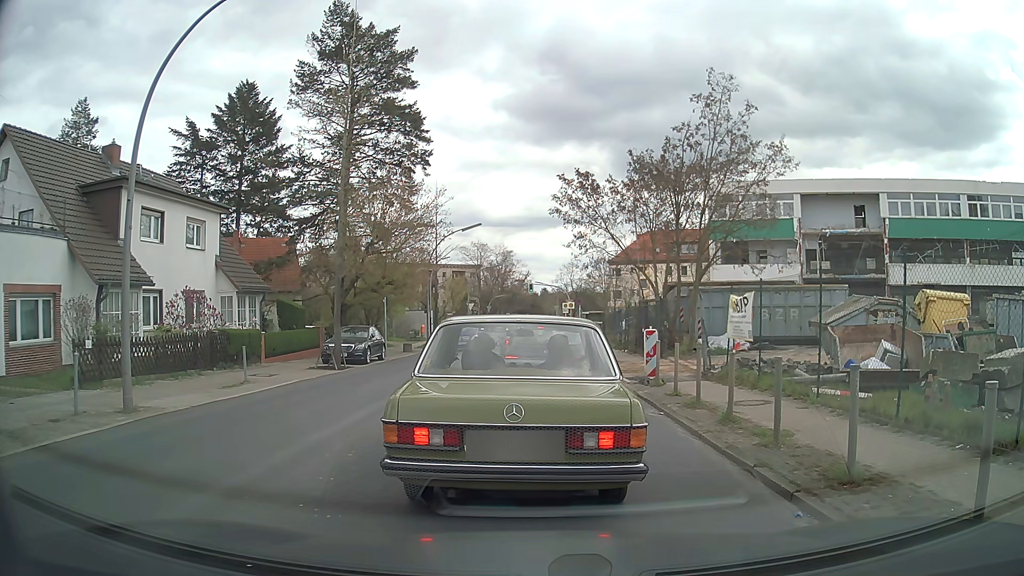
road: tertiary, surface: asphalt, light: Day
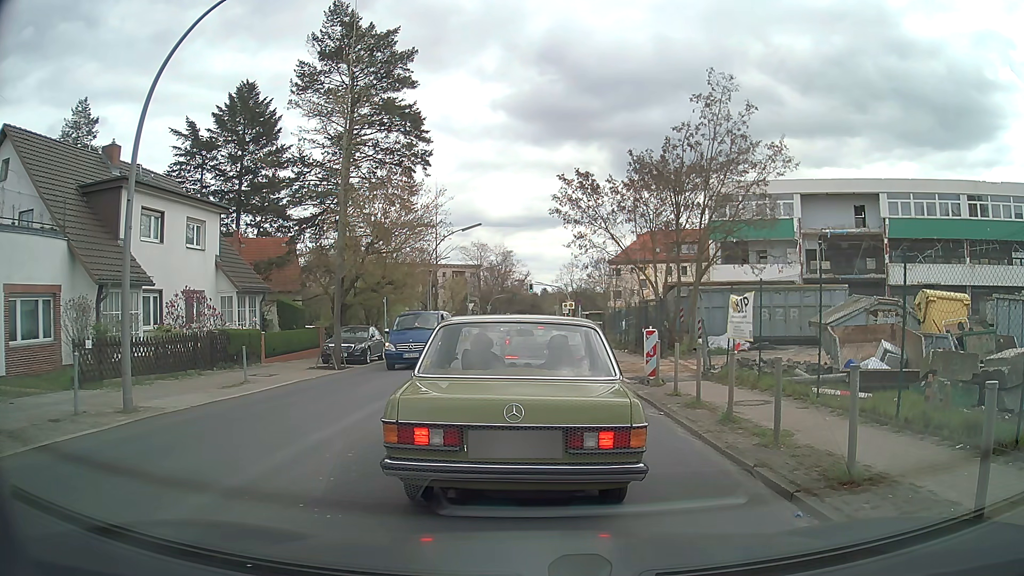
(0.0, 0.0) m; 0°
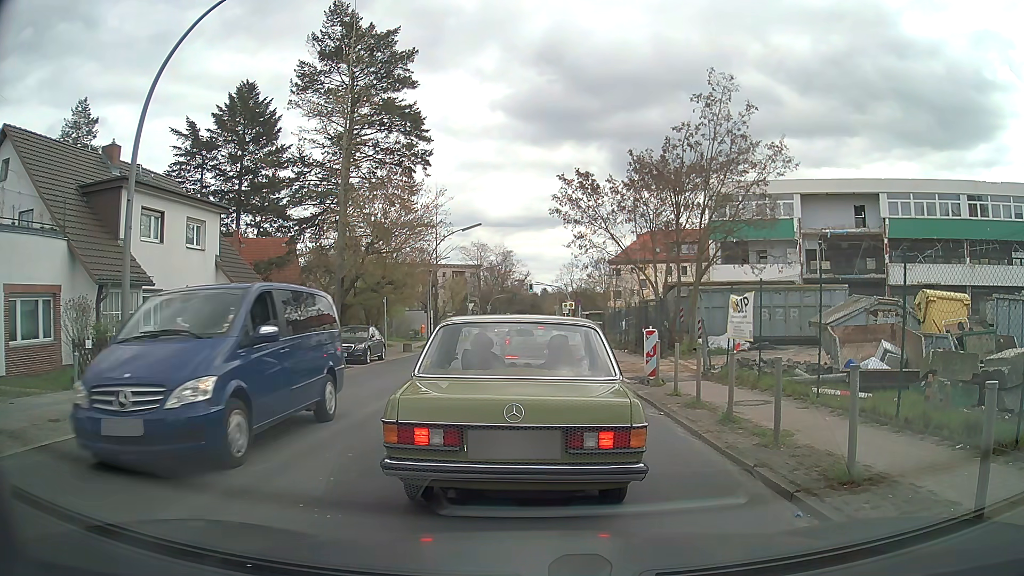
(0.0, 0.0) m; 0°
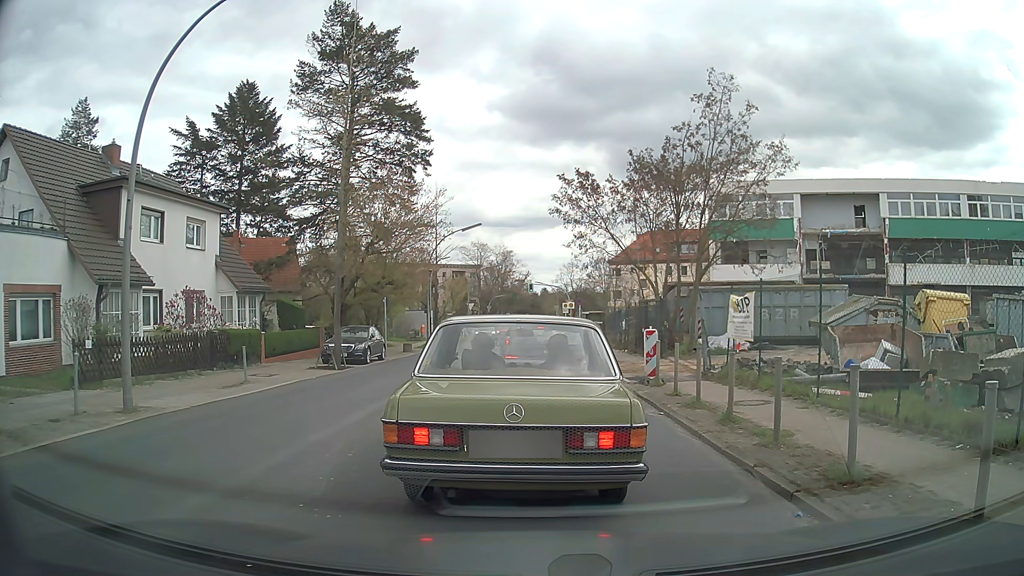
(0.0, 0.0) m; 0°
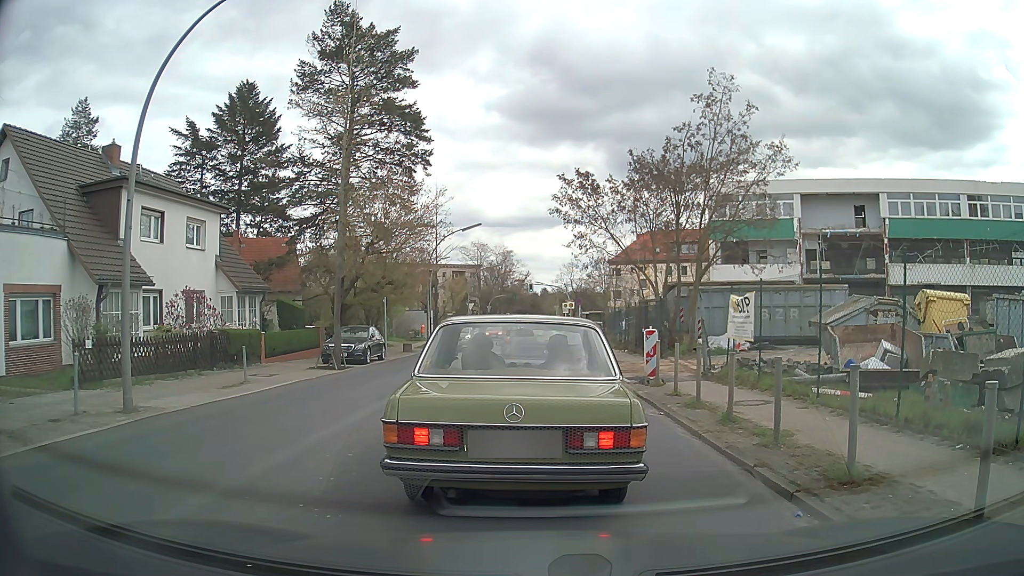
(0.0, 0.0) m; 0°
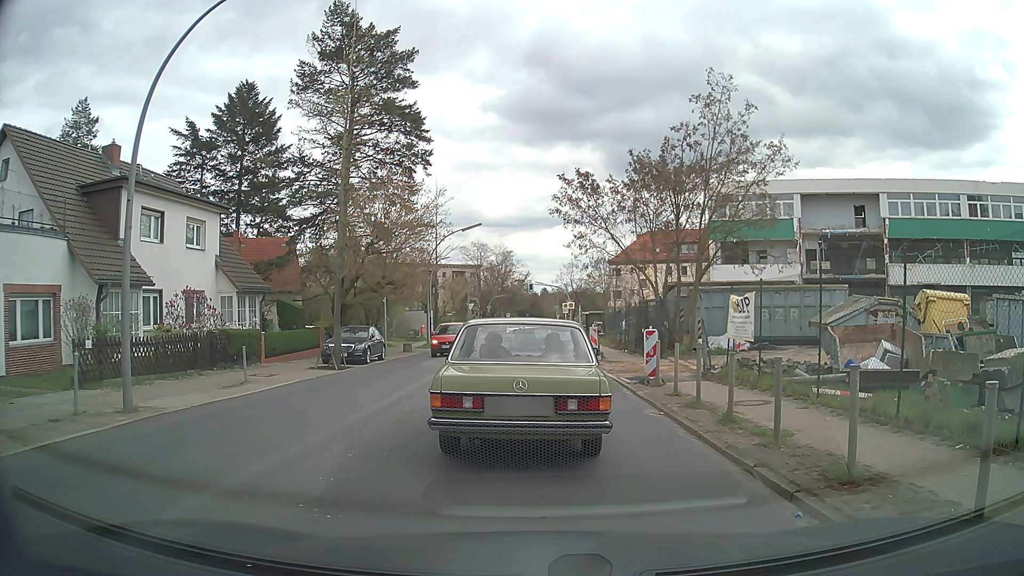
(0.0, 0.0) m; 0°
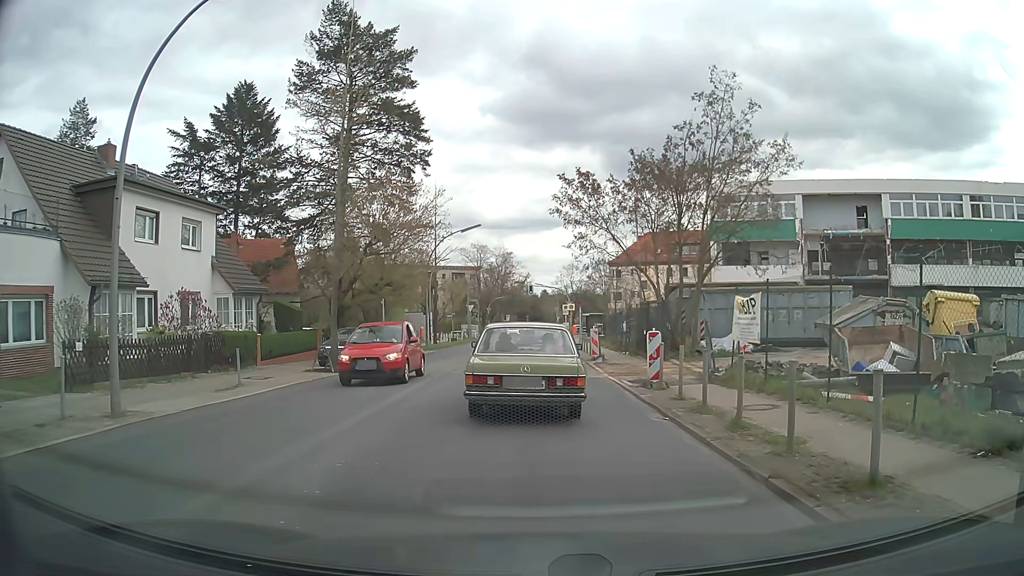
(0.0, +0.4) m; 0°
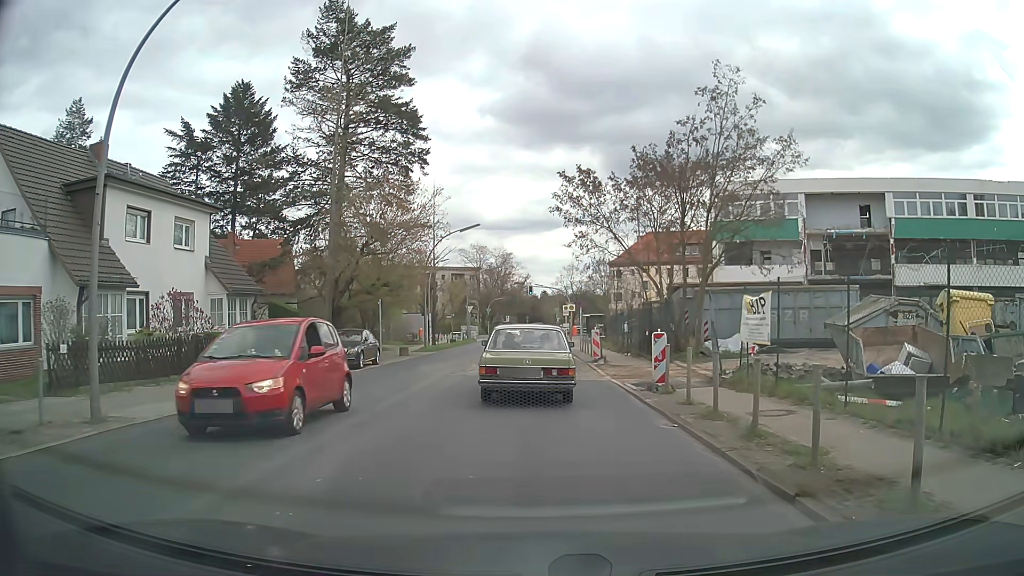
(0.0, +0.7) m; 0°
